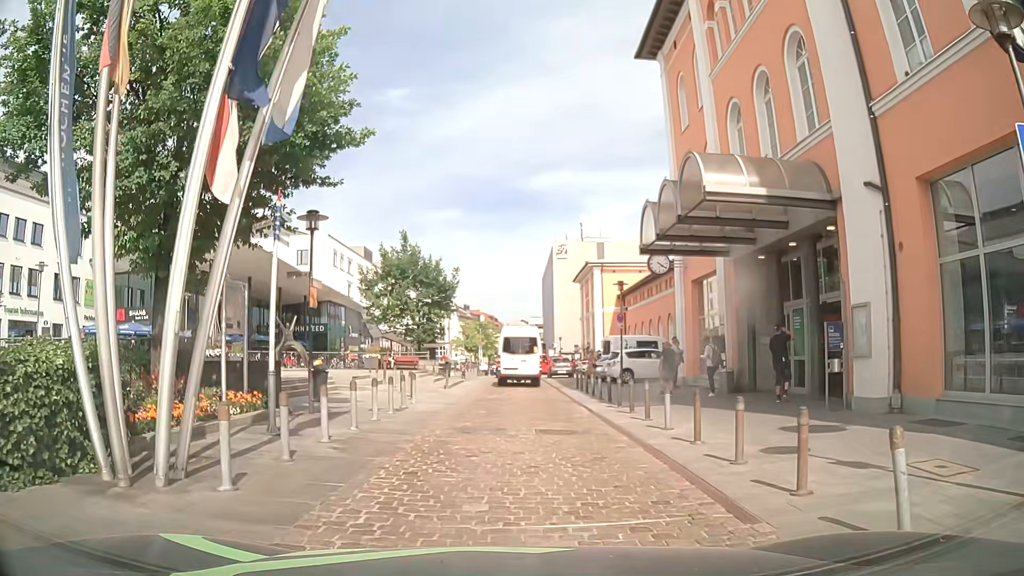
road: residential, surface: sett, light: Day
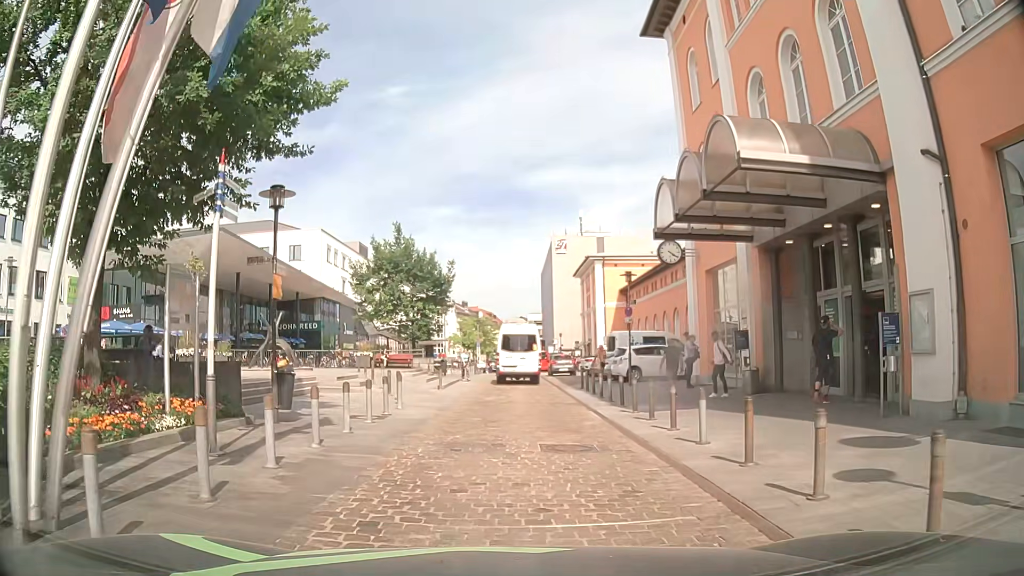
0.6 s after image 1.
(0.0, +2.3) m; +1°
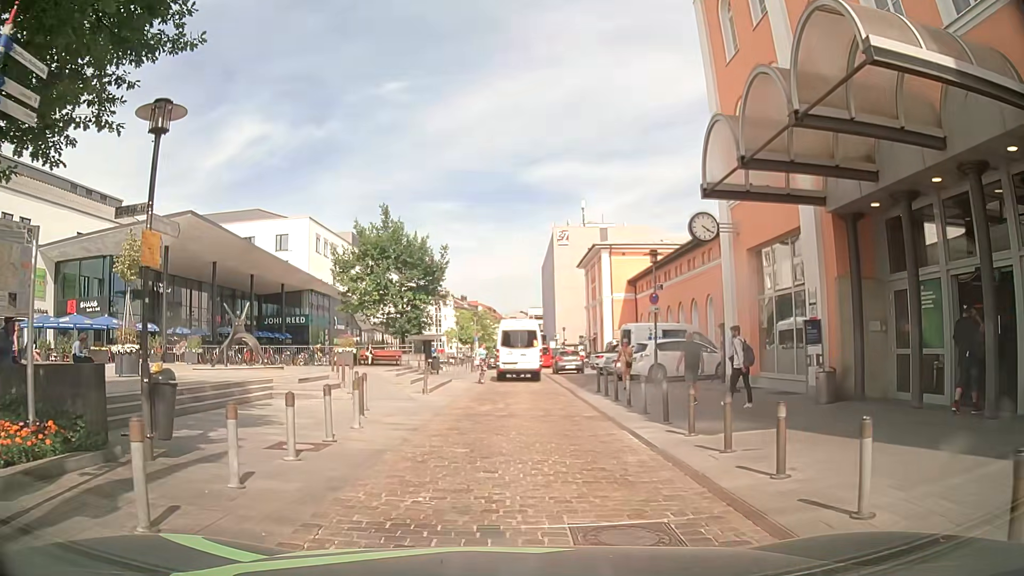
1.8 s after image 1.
(0.0, +4.7) m; +1°
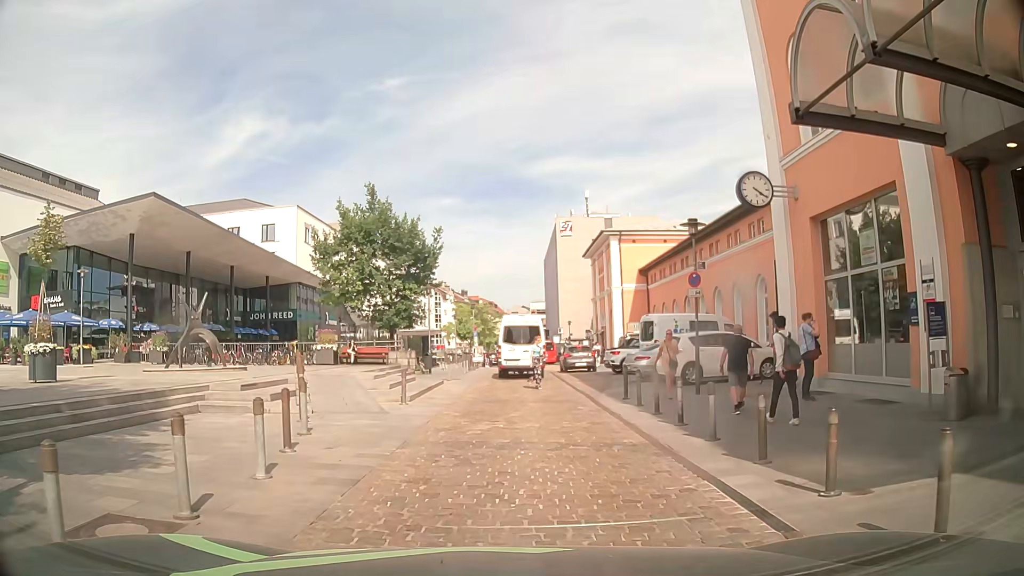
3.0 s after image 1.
(-0.1, +4.6) m; -2°
